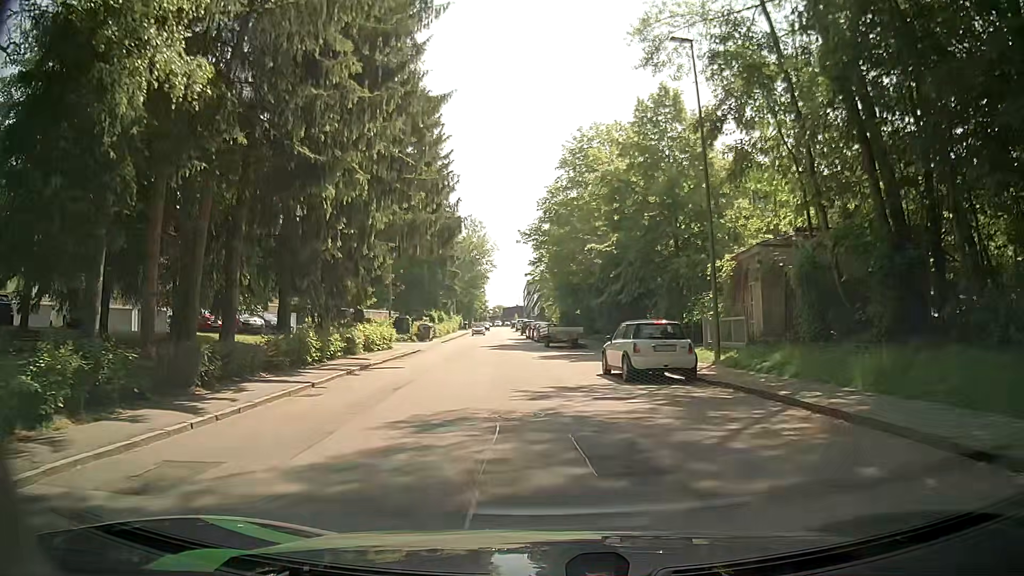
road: residential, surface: asphalt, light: Day
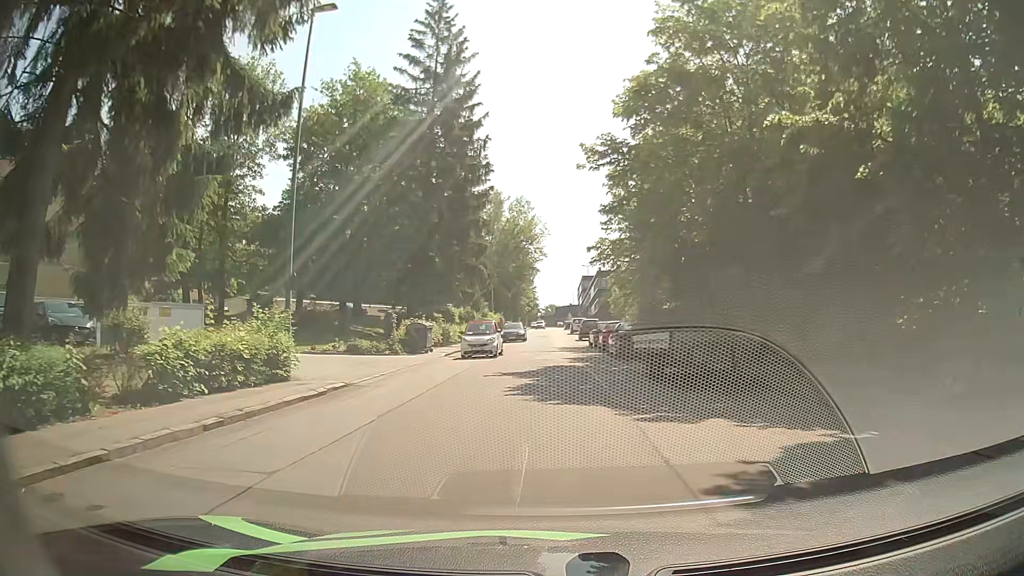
(-1.2, +22.5) m; -5°
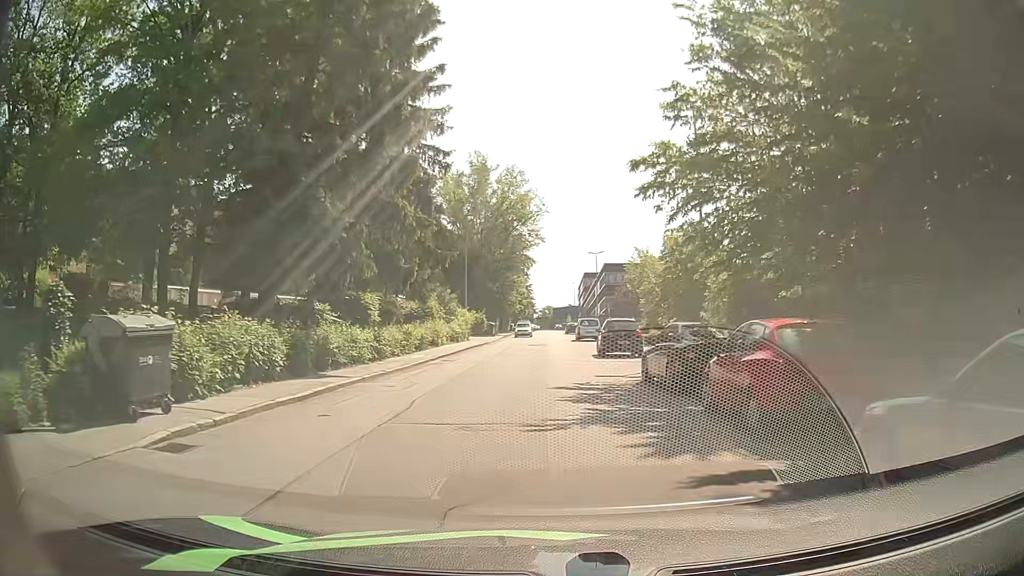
(-0.1, +23.3) m; 0°
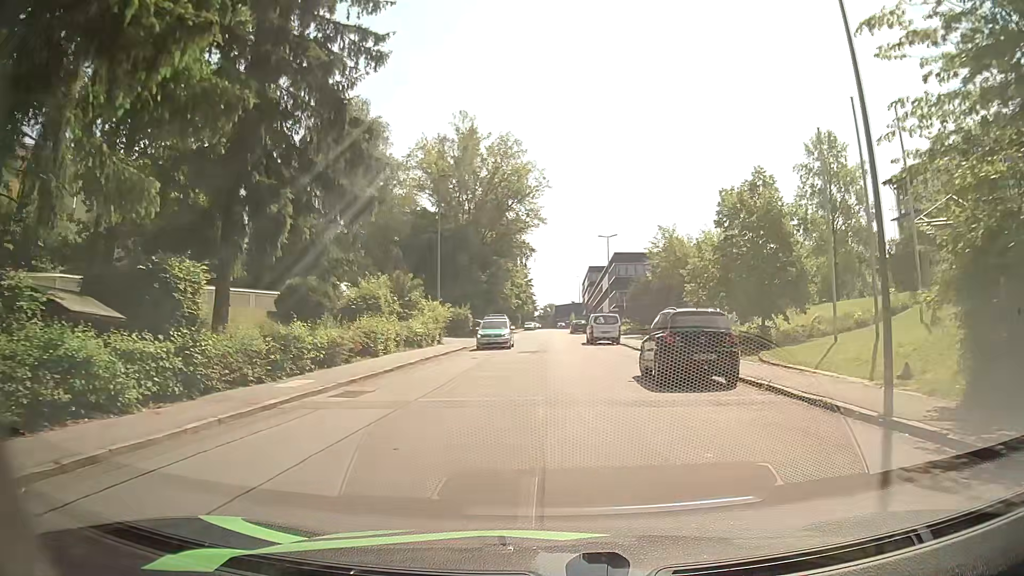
(0.0, +14.5) m; +1°
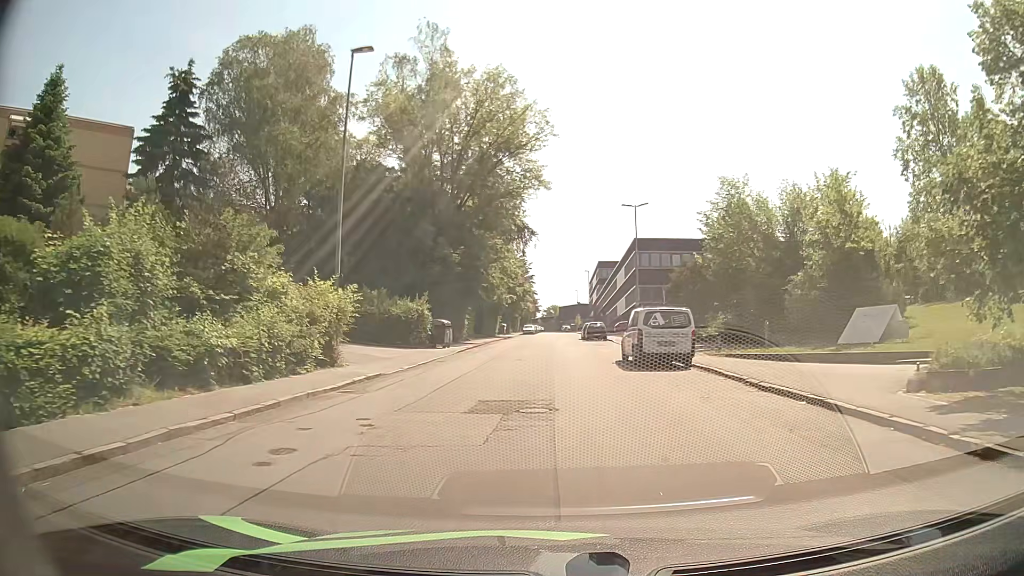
(-0.3, +20.3) m; -1°
(0, +10) (0, +20) (0, +30) (0, +40) (0, +50) (0, +60) (0, +70) (+1, +80) (+1, +90) (+1, +100) m
